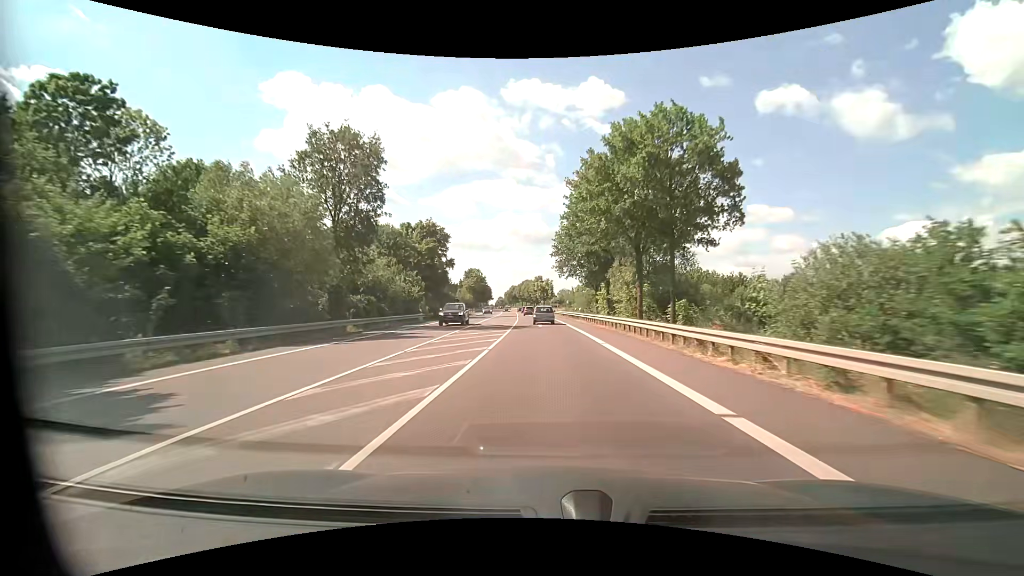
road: primary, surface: asphalt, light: Day
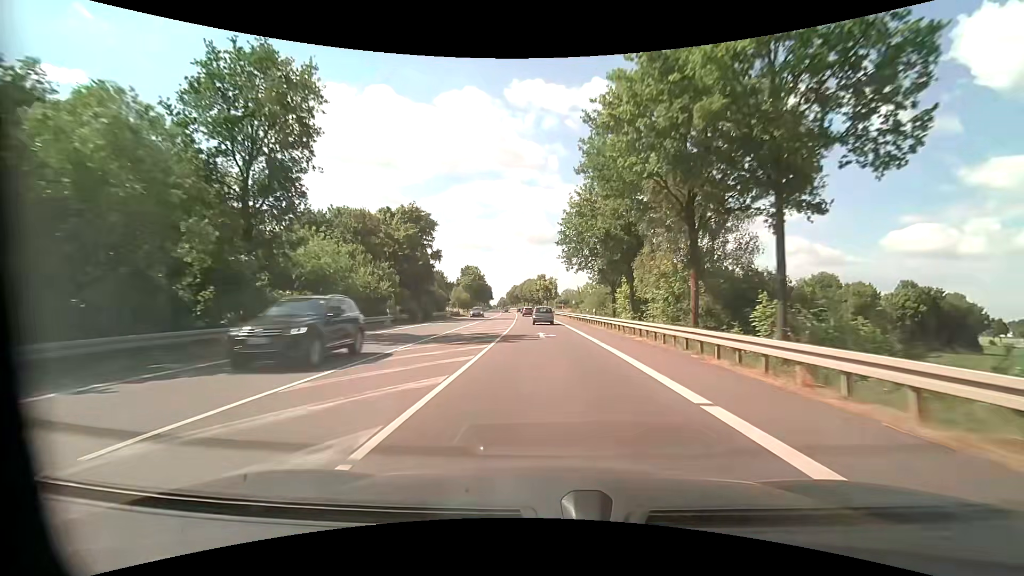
(0.0, +11.3) m; 0°
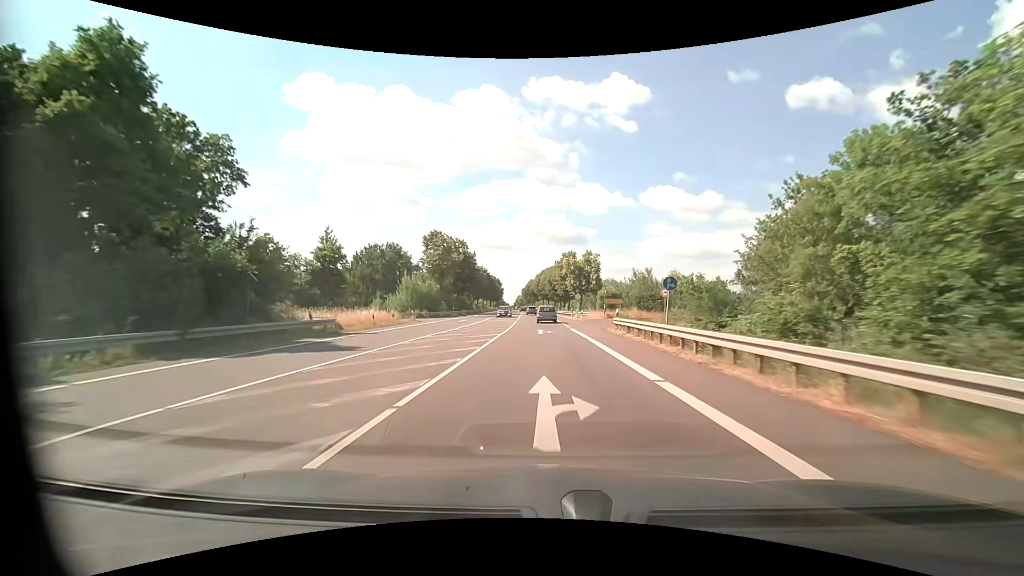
(-1.2, +58.0) m; -3°
(0, +10) (0, +20) (0, +30) (0, +40) (-1, +50) (-1, +60) (-1, +70) (-2, +80) (-2, +90) (-2, +100) m
